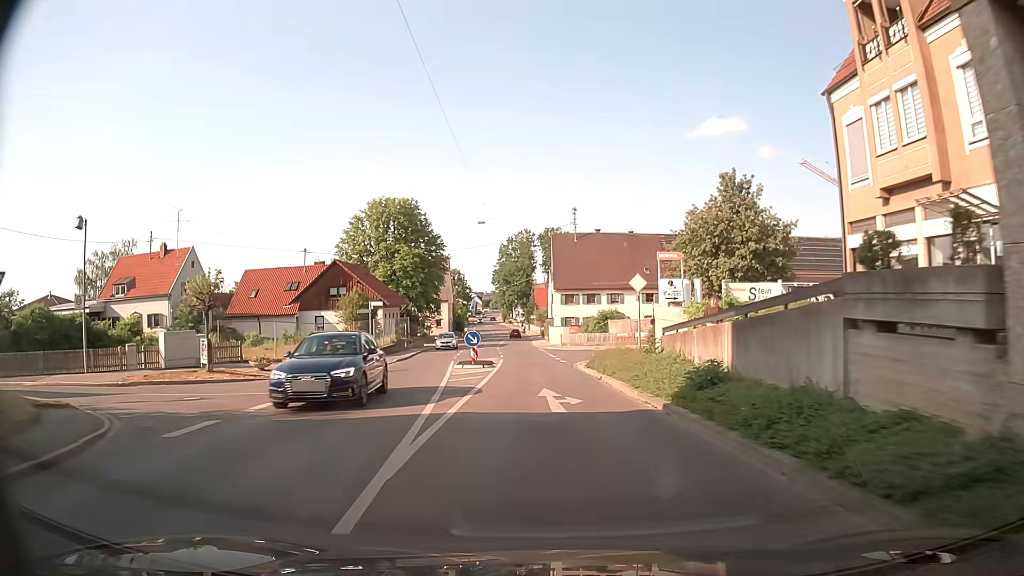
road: tertiary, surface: asphalt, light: Day
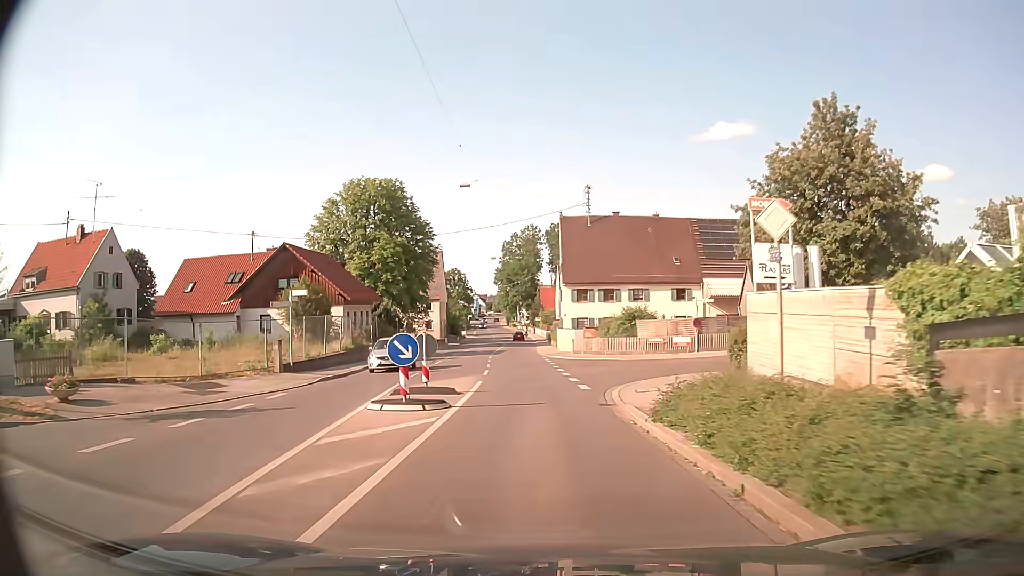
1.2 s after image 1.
(-0.1, +13.4) m; 0°
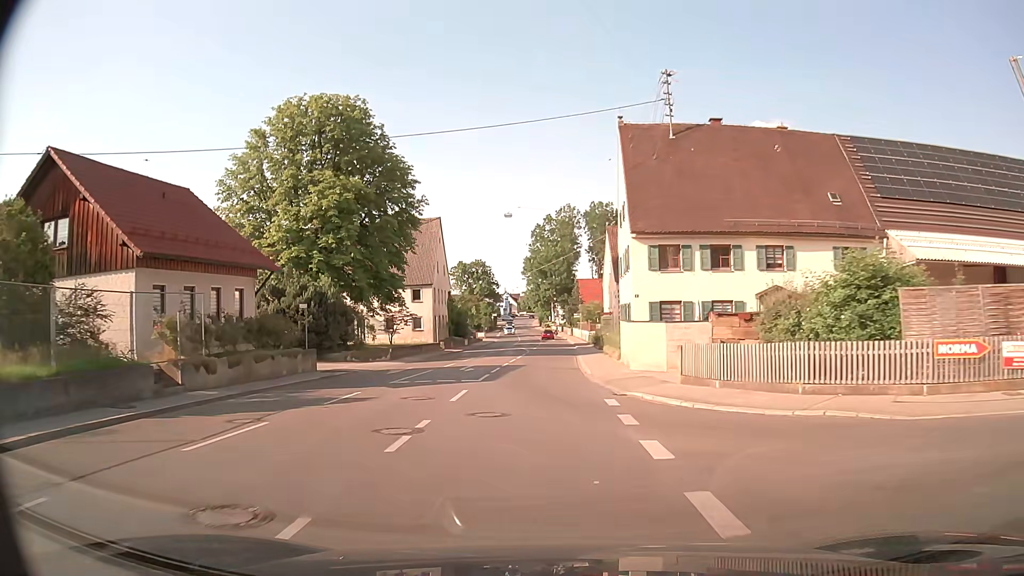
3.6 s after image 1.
(-0.8, +28.2) m; -3°
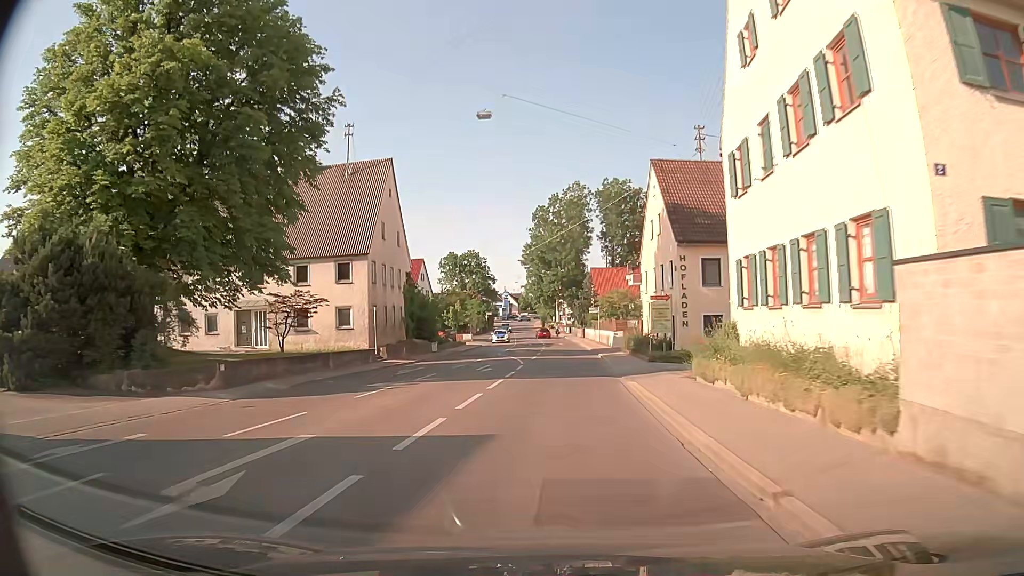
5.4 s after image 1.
(-0.3, +22.6) m; -1°
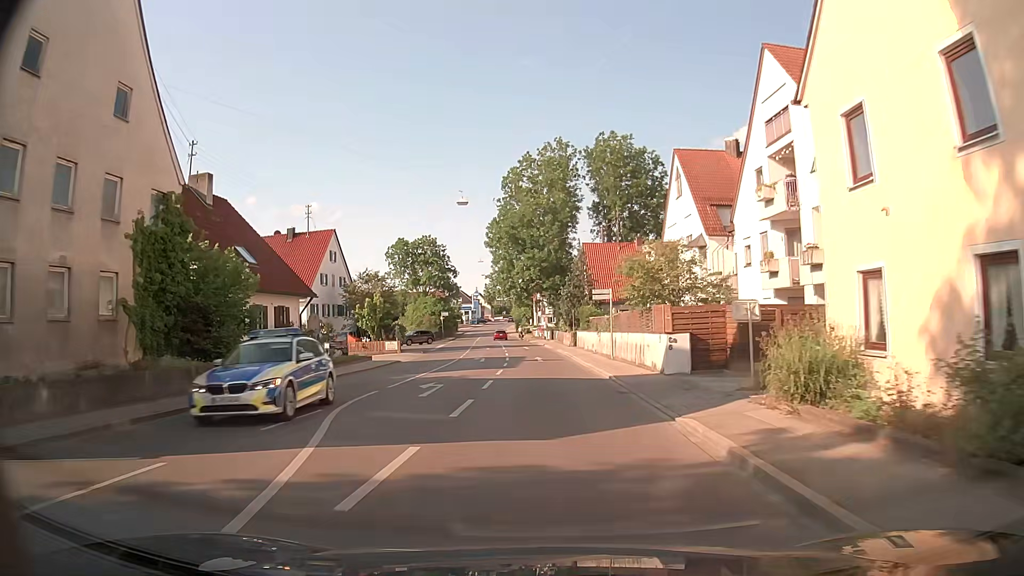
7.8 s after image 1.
(+0.7, +29.1) m; +2°
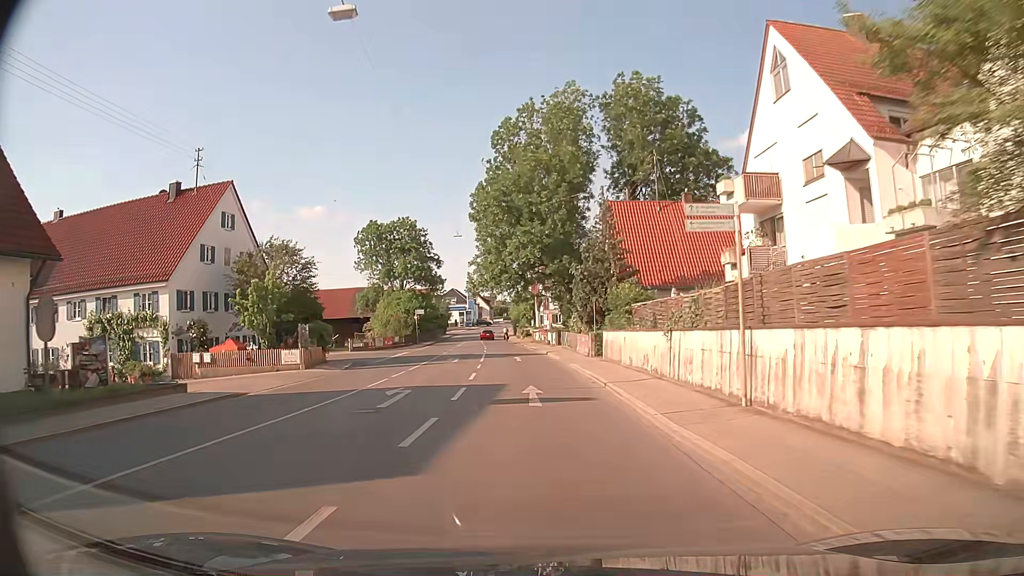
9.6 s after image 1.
(0.0, +21.0) m; 0°
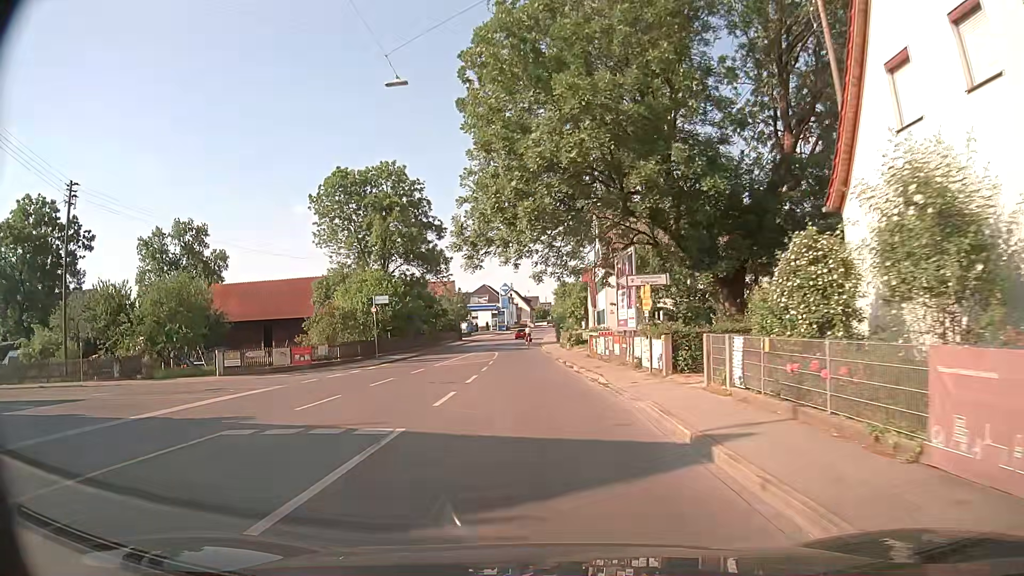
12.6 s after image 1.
(-1.1, +33.2) m; -4°
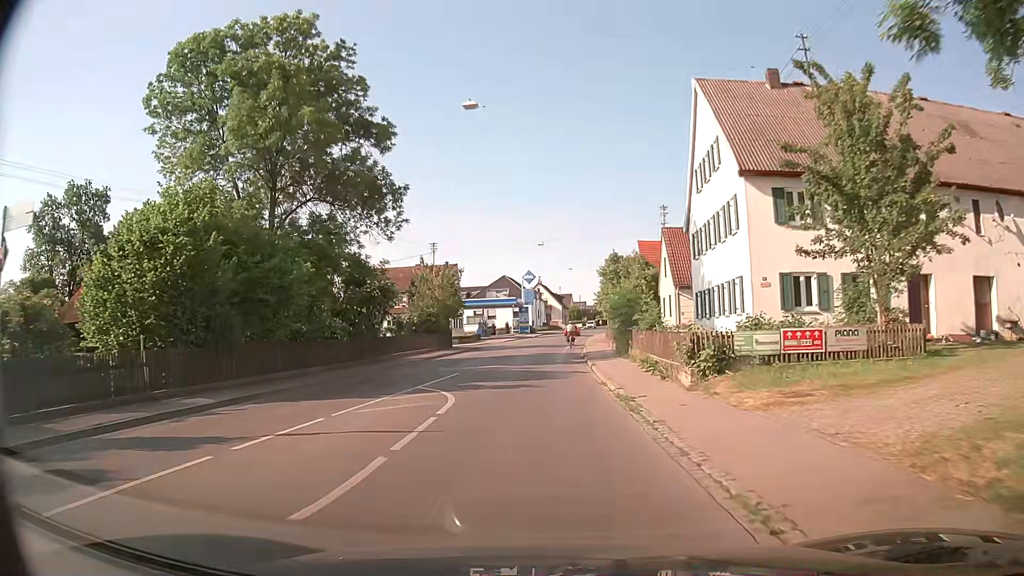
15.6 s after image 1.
(-0.8, +31.2) m; -2°
(0, +10) (0, +20) (-1, +30) (0, +40) (0, +50) (+1, +60) (+2, +70) (+3, +80) (+7, +89) (+17, +90) m
